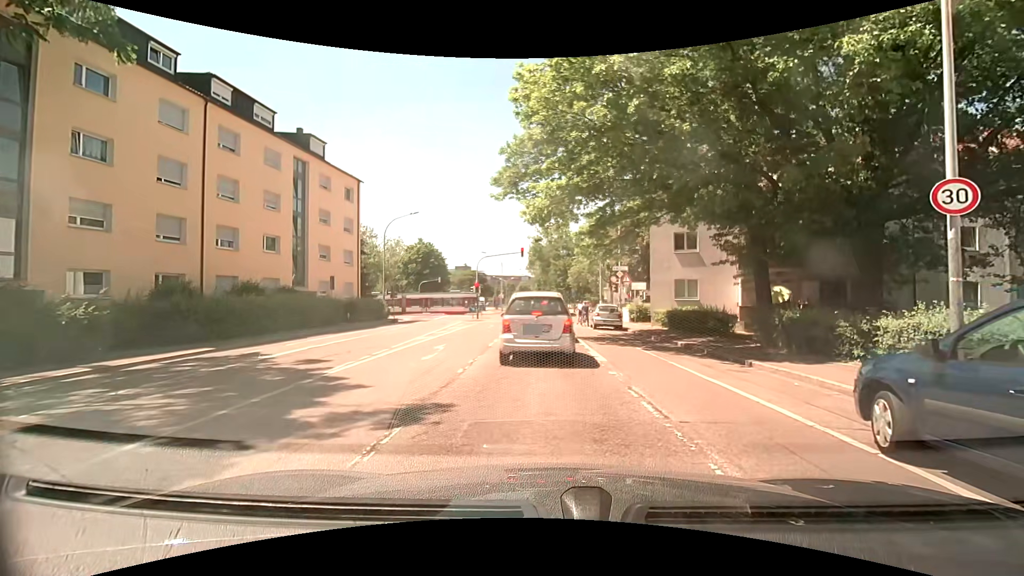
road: residential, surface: asphalt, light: Day
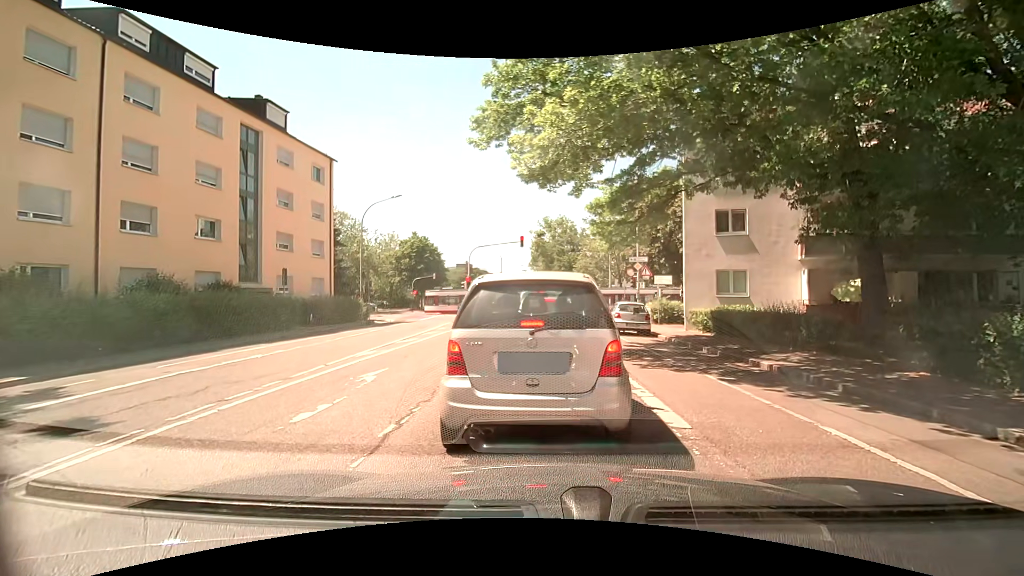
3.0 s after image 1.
(0.0, +6.1) m; -2°
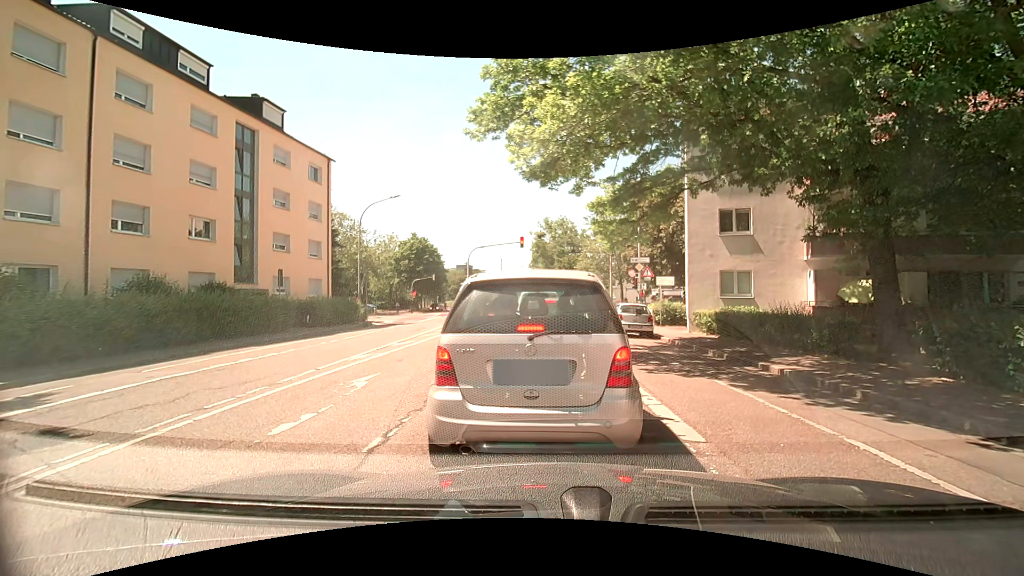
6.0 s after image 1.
(0.0, +0.5) m; 0°
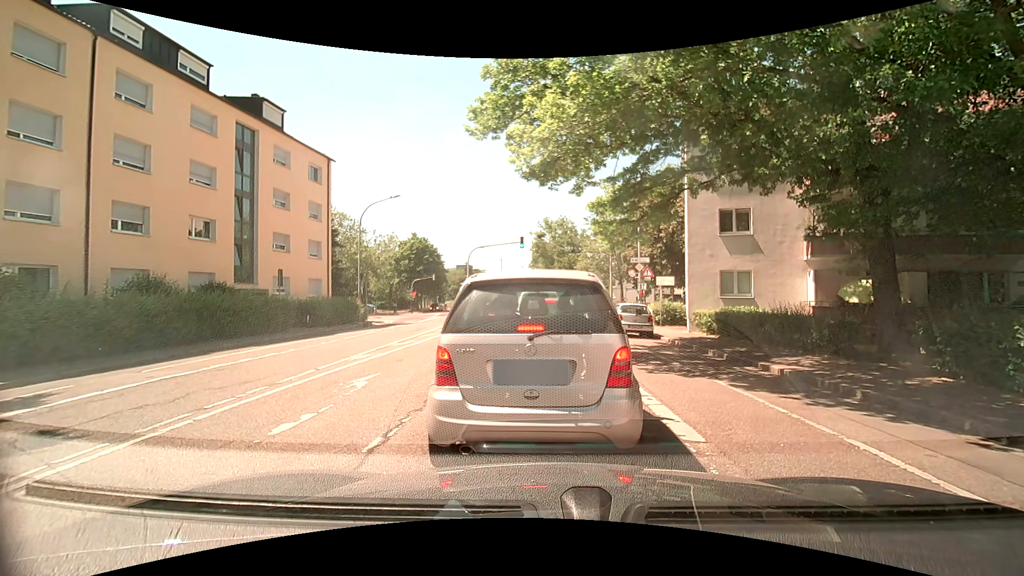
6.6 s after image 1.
(0.0, 0.0) m; 0°
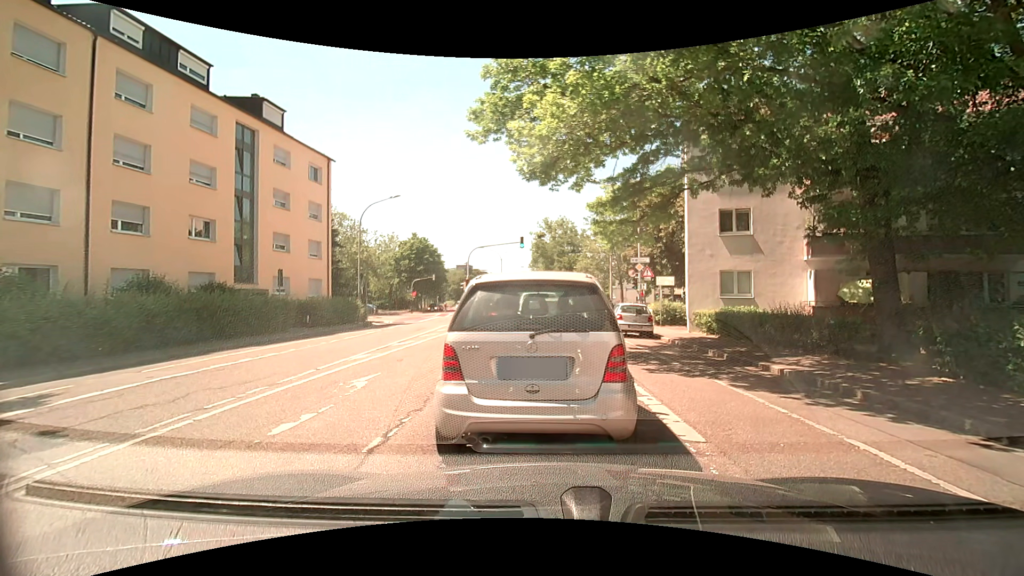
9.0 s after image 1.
(0.0, 0.0) m; 0°
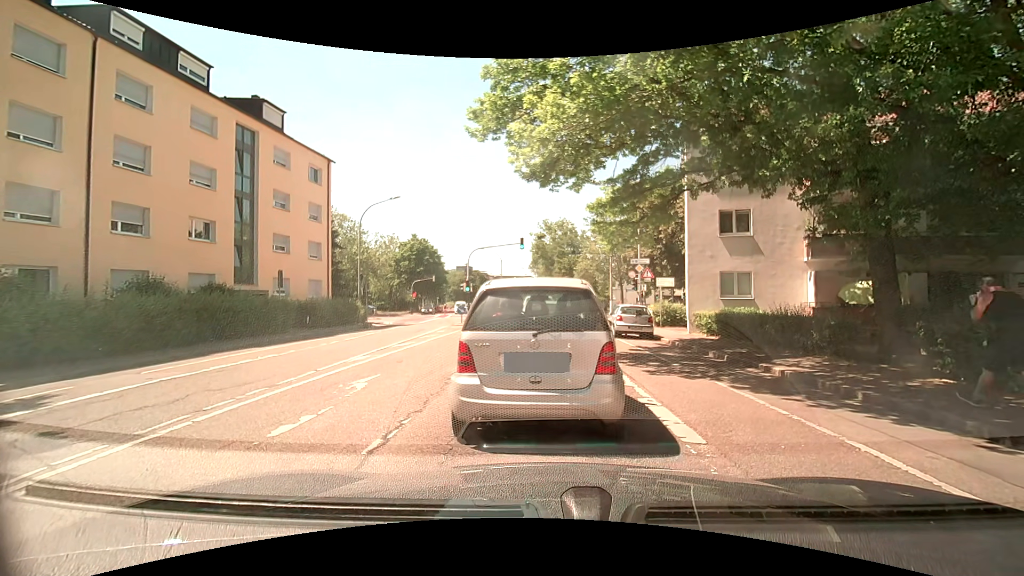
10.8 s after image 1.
(0.0, 0.0) m; 0°
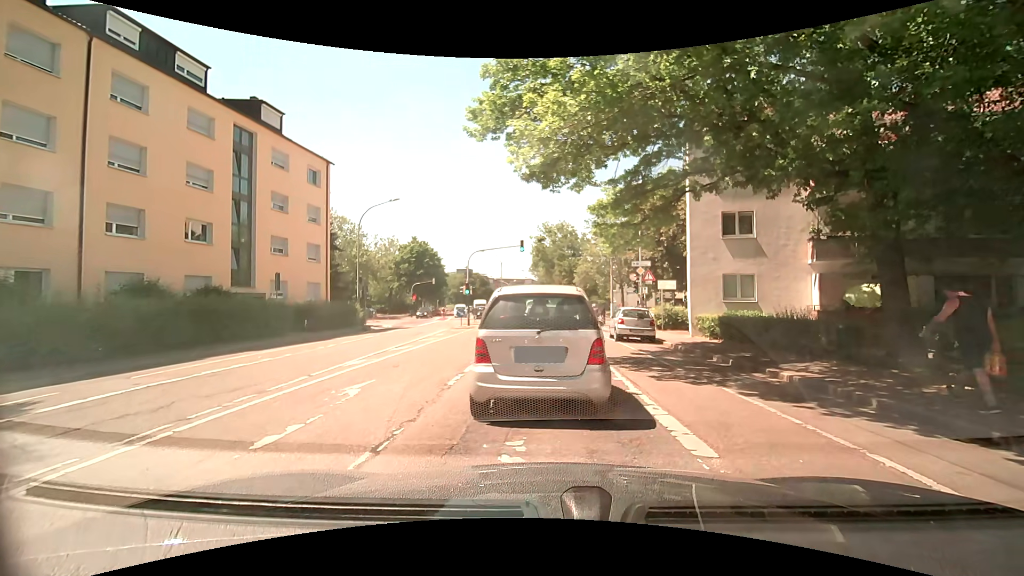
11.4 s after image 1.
(0.0, +0.4) m; 0°
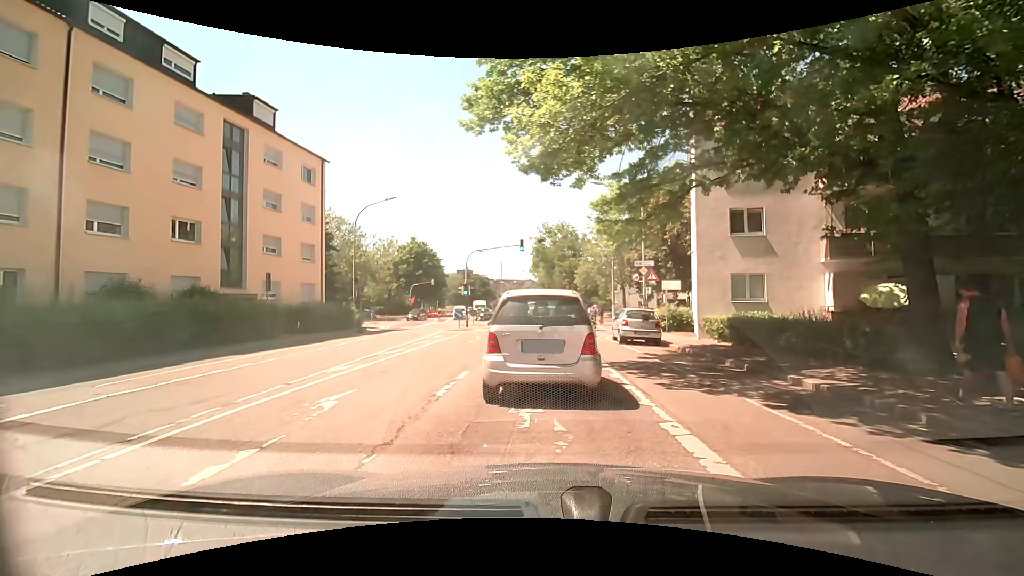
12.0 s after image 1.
(0.0, +1.1) m; -2°
